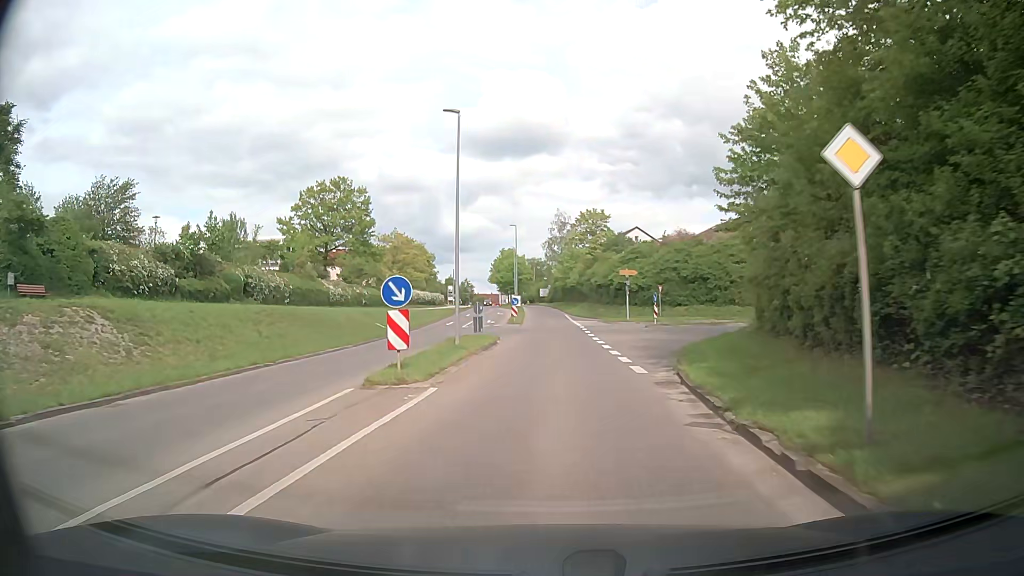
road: tertiary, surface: asphalt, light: Day
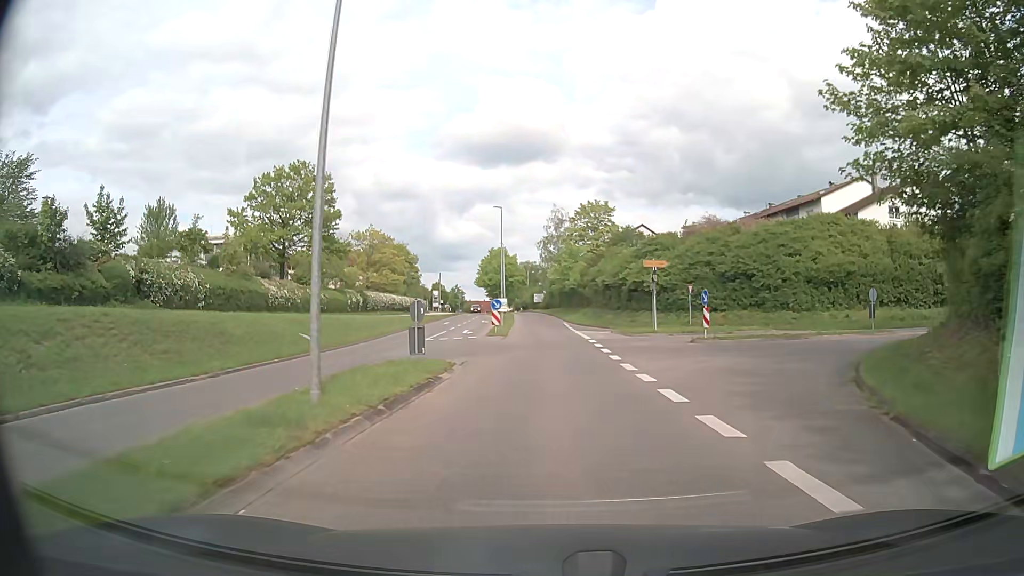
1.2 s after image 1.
(0.0, +13.9) m; +1°
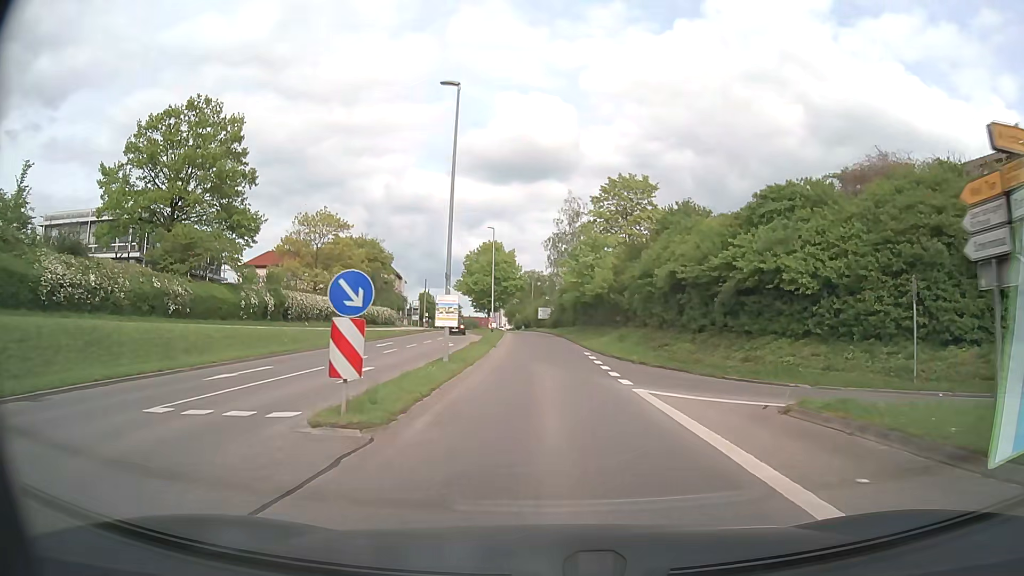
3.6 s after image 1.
(-0.4, +27.4) m; -1°
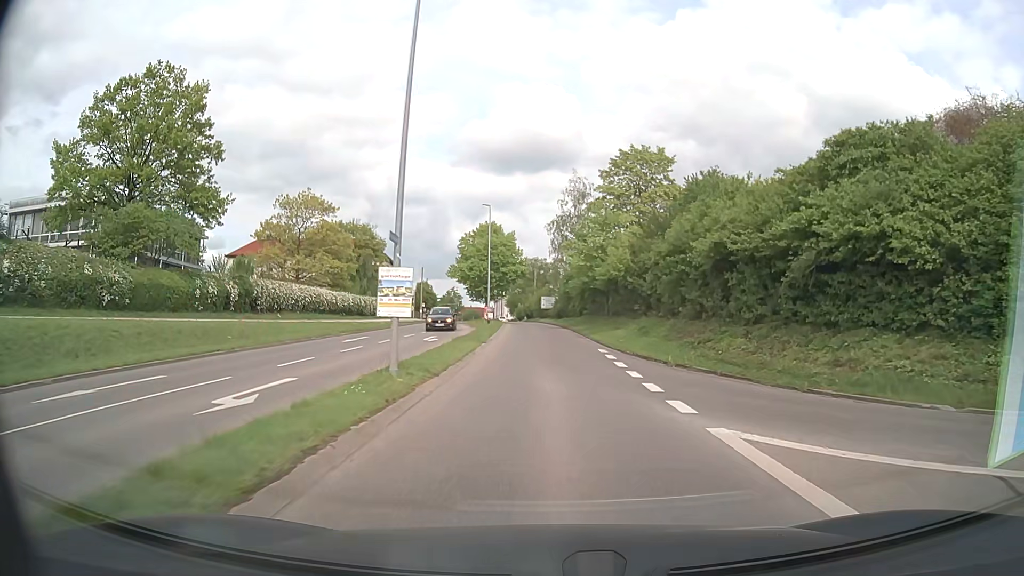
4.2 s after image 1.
(0.0, +6.8) m; 0°
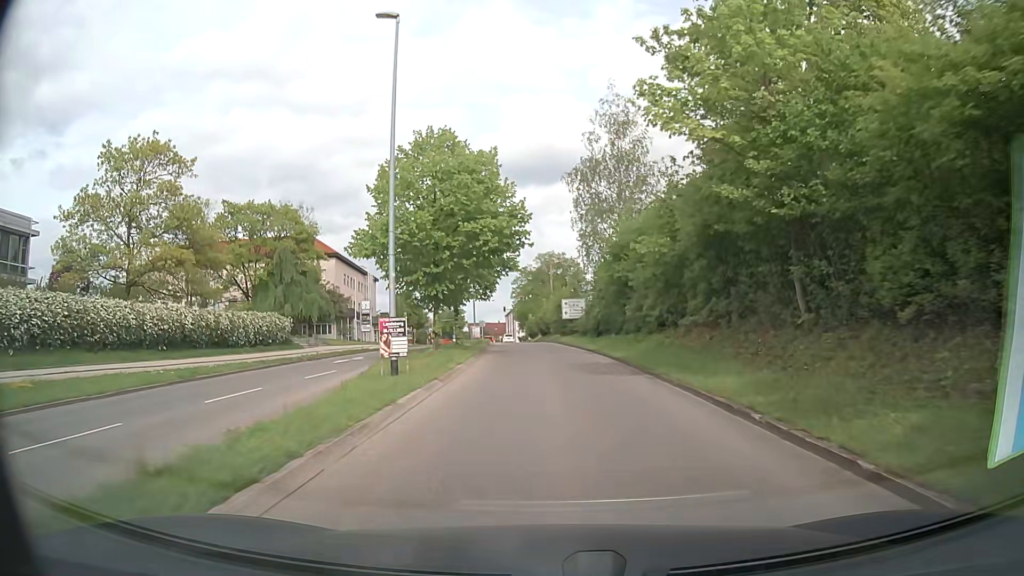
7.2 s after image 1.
(-0.4, +34.4) m; -2°
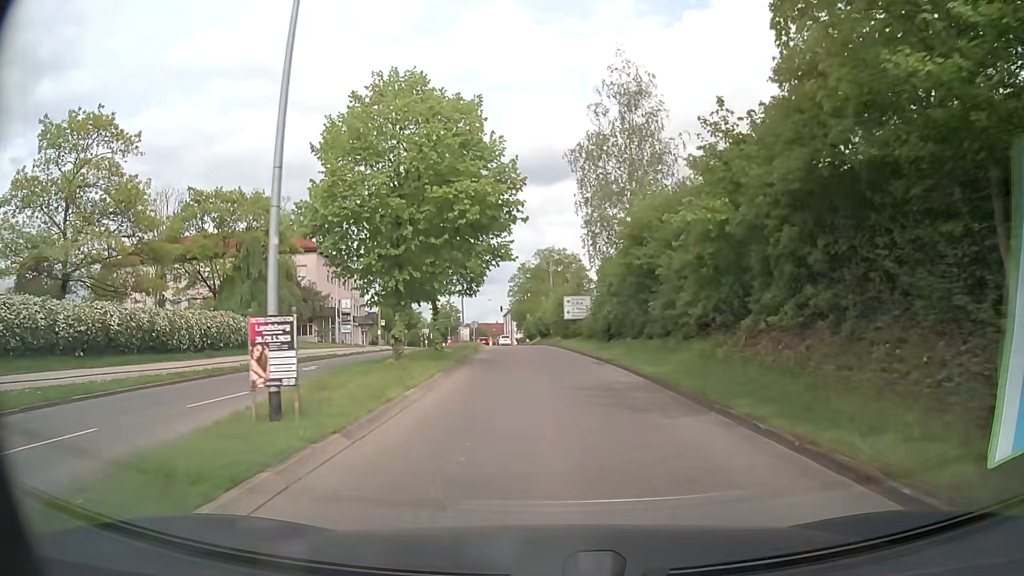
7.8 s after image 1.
(0.0, +6.7) m; -1°
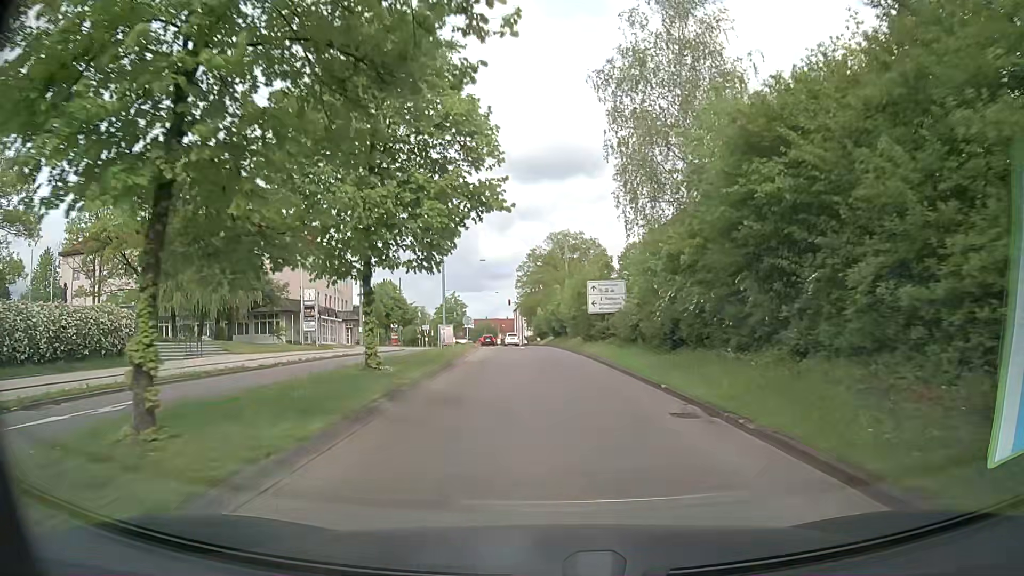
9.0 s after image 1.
(0.0, +13.0) m; 0°
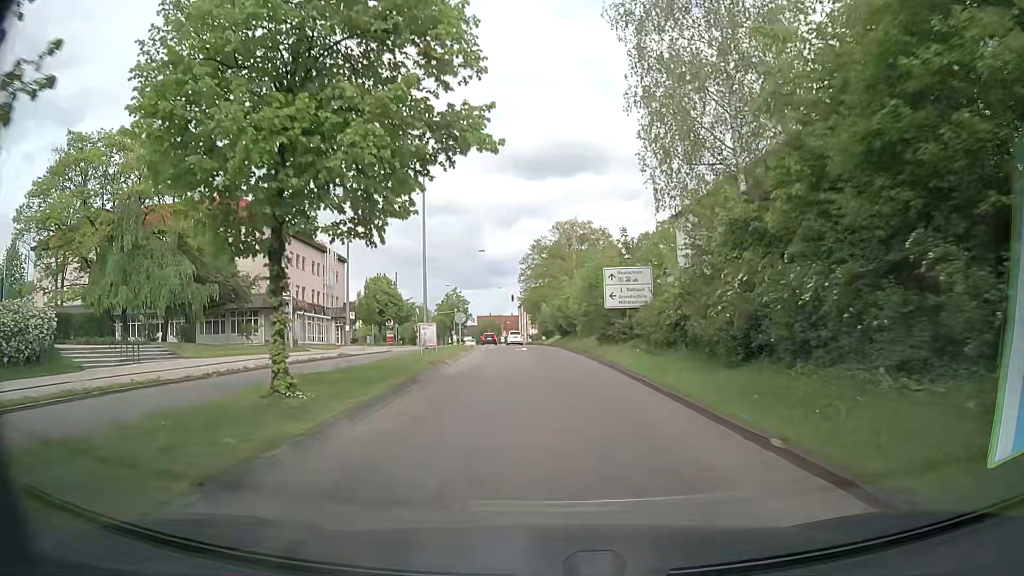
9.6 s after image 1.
(0.0, +6.2) m; -1°
